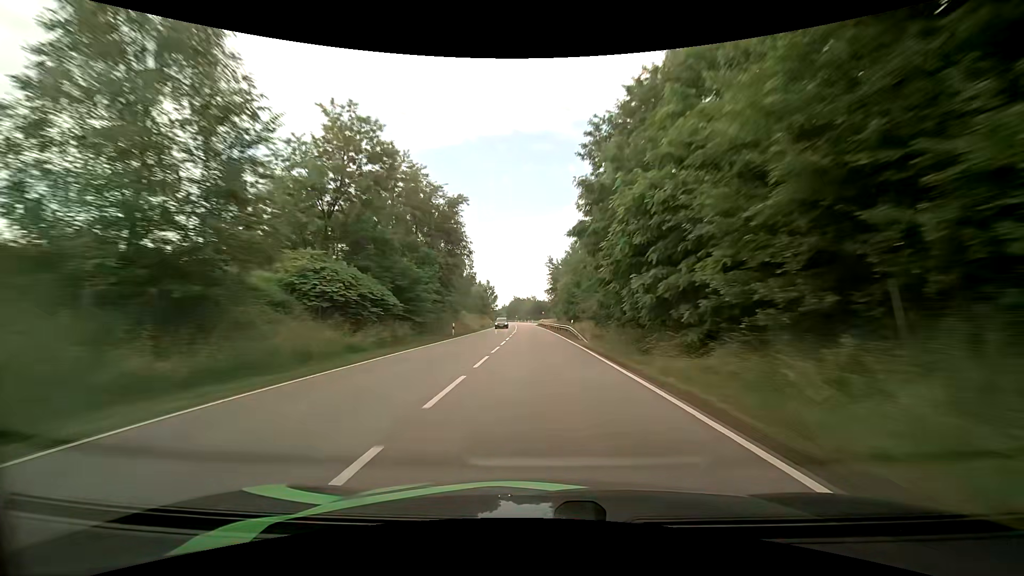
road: primary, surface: asphalt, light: Day
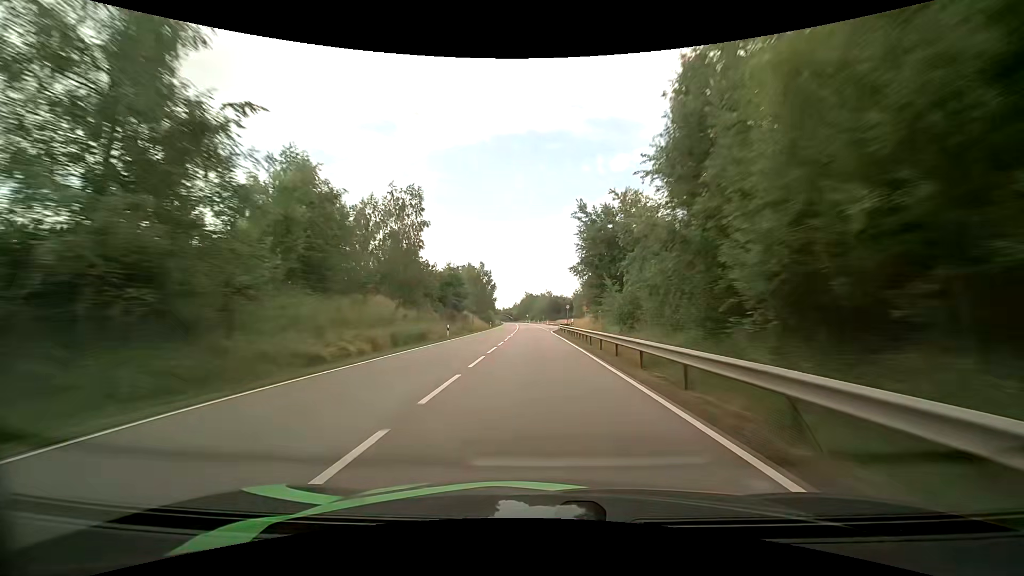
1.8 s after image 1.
(-0.7, +54.2) m; -2°
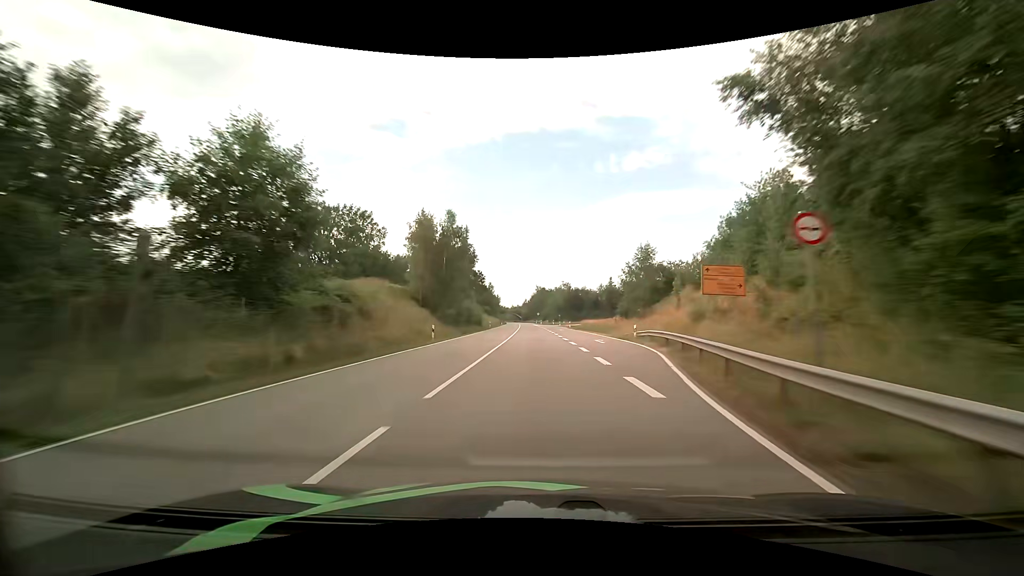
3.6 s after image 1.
(-0.3, +54.0) m; -1°
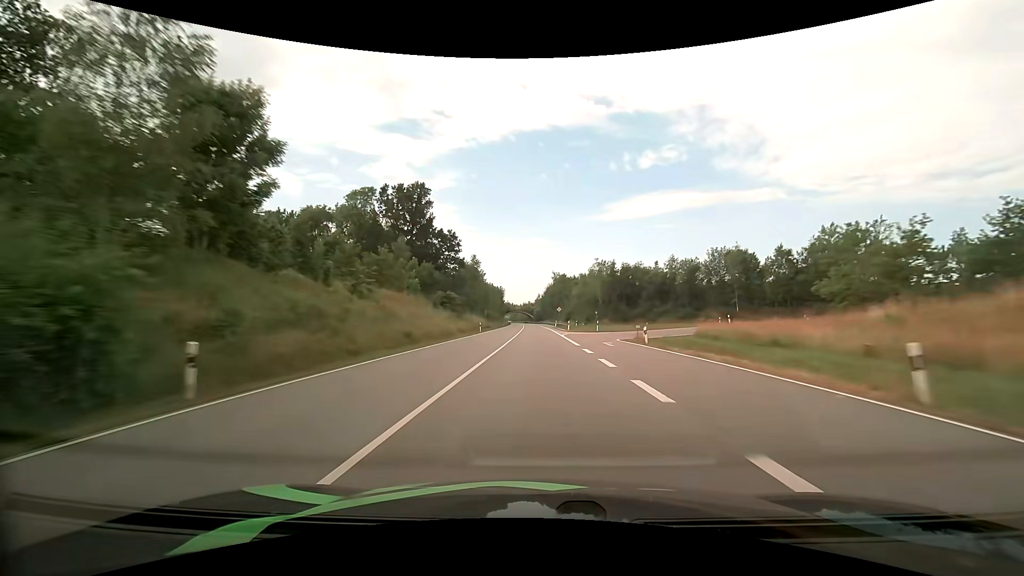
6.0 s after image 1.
(-1.2, +72.4) m; -2°
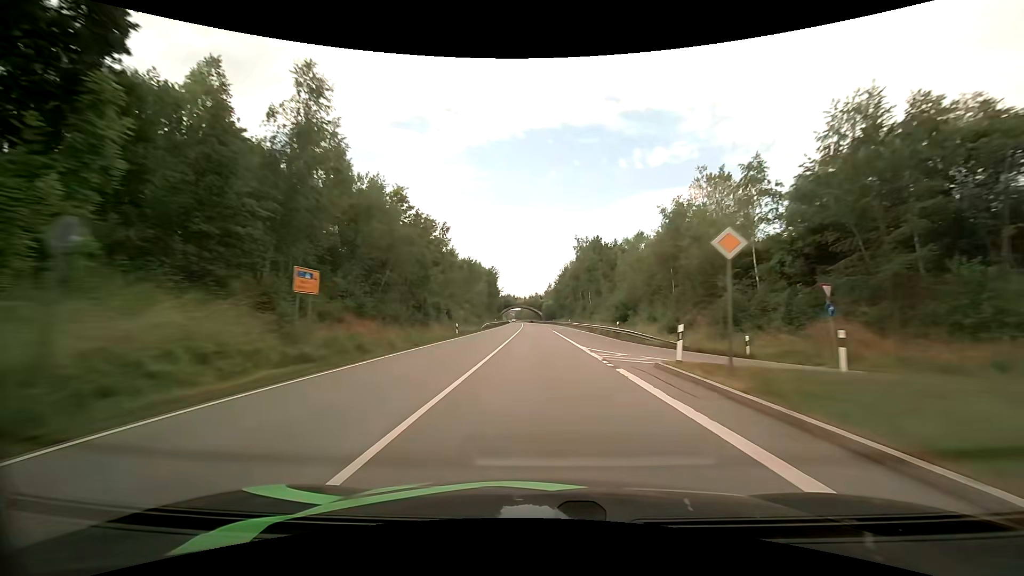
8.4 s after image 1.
(-0.7, +72.9) m; -1°
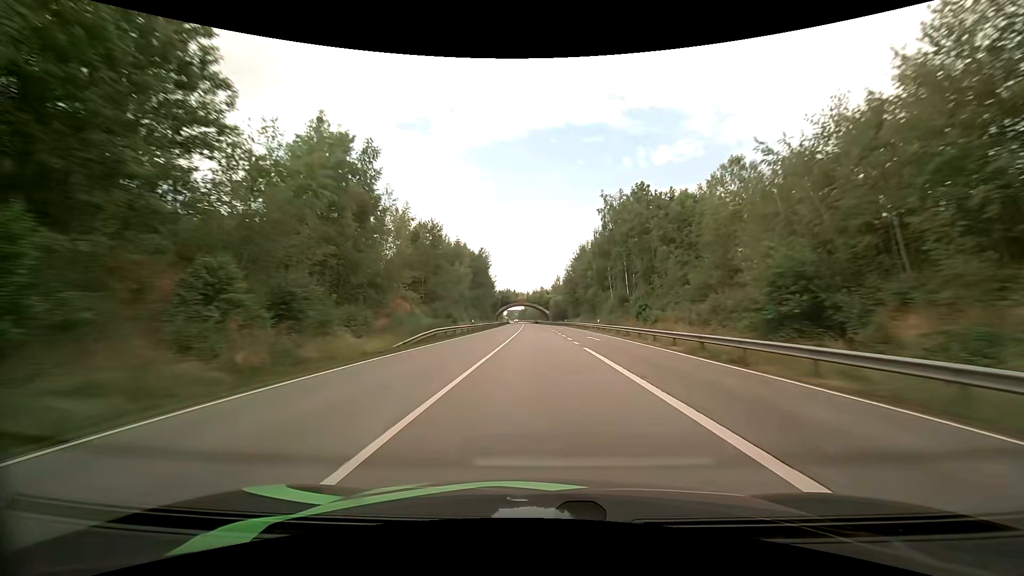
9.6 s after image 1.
(-0.2, +36.5) m; -1°
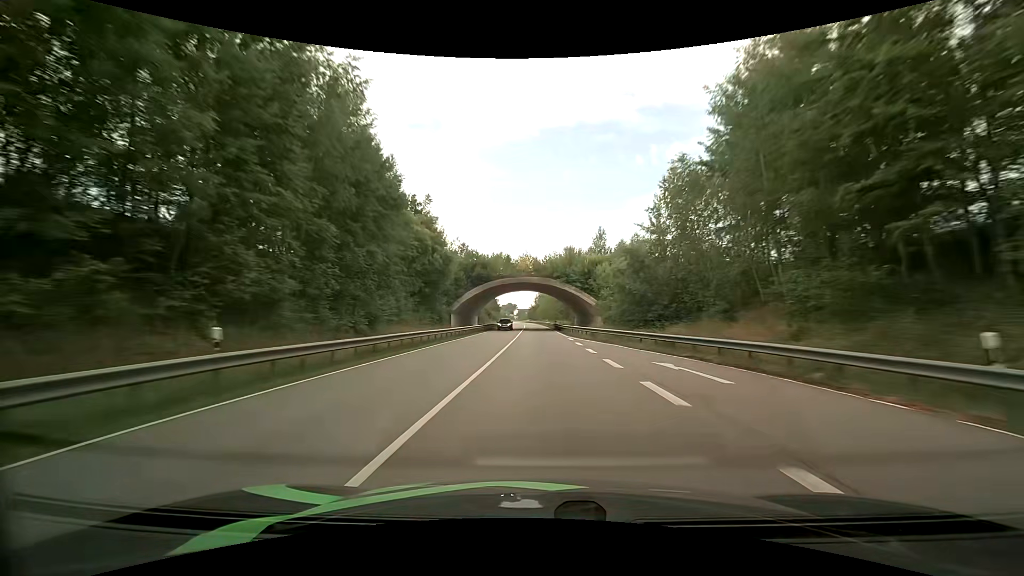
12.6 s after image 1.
(-1.2, +90.4) m; -1°
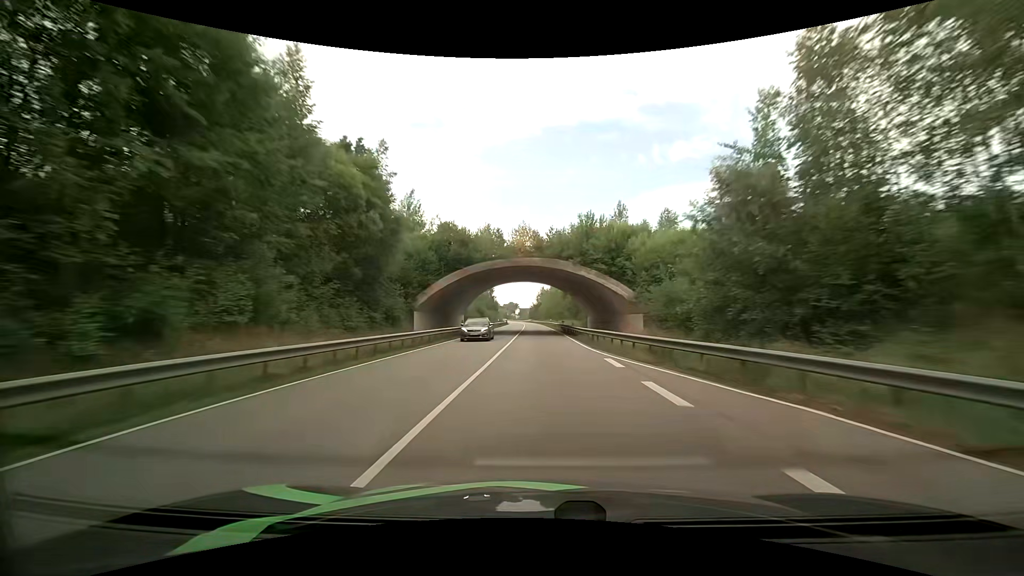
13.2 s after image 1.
(-0.1, +18.0) m; -1°
(0, +10) (0, +20) (0, +30) (0, +40) (0, +50) (-1, +60) (-1, +70) (-1, +80) (-1, +90) (-1, +100) m
